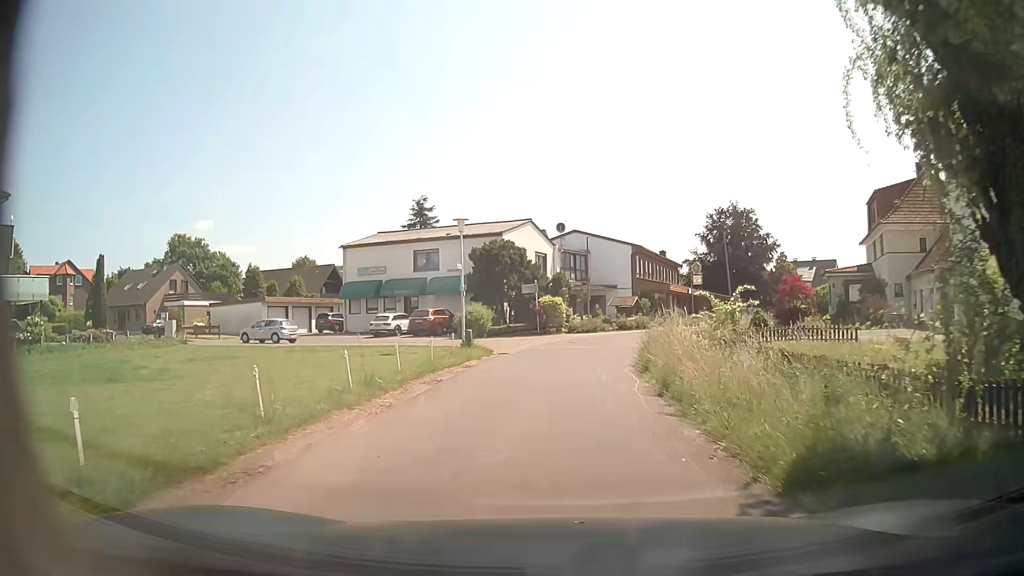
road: residential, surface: asphalt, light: Day
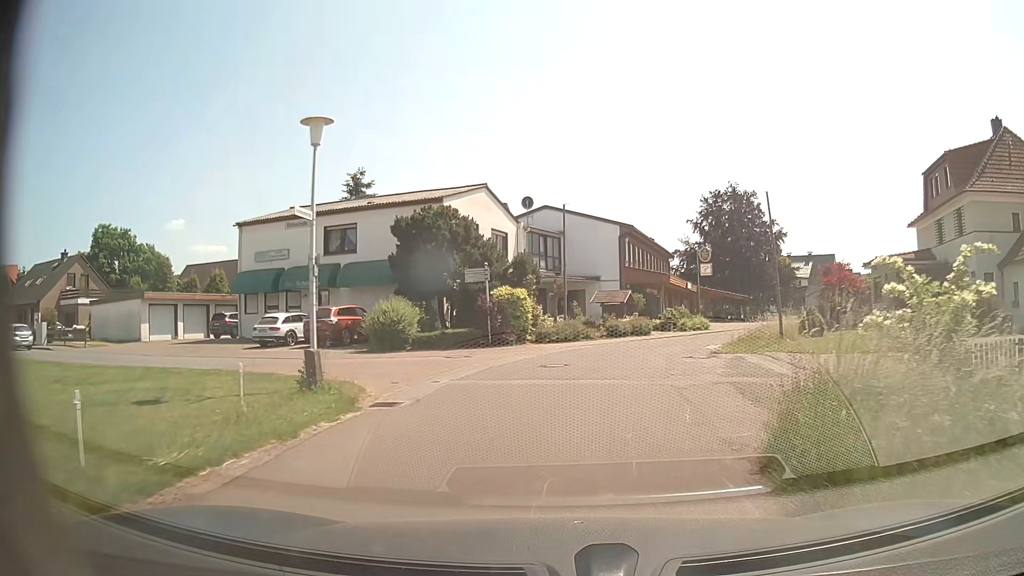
(+0.2, +13.5) m; +3°
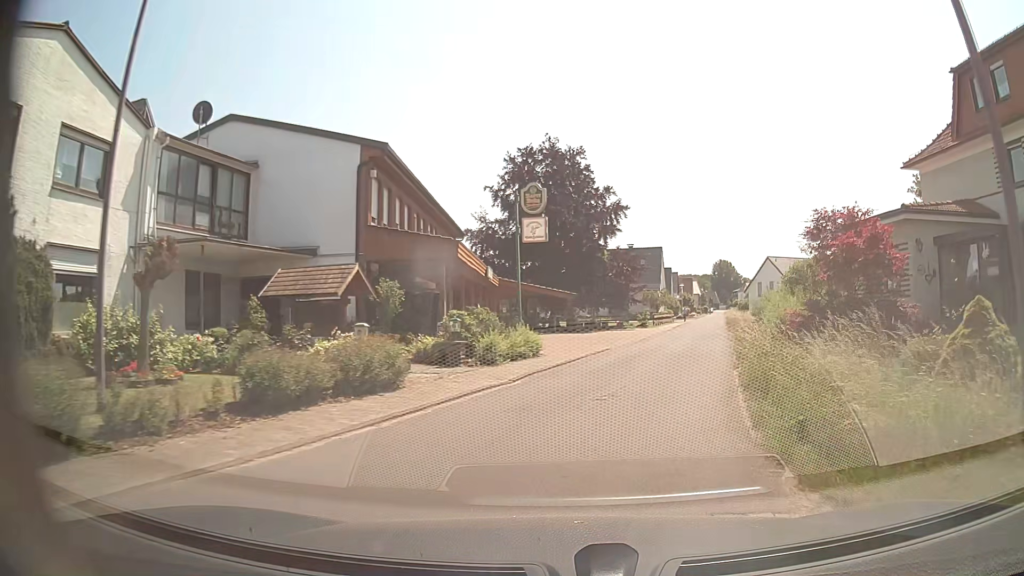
(+2.9, +22.6) m; +17°
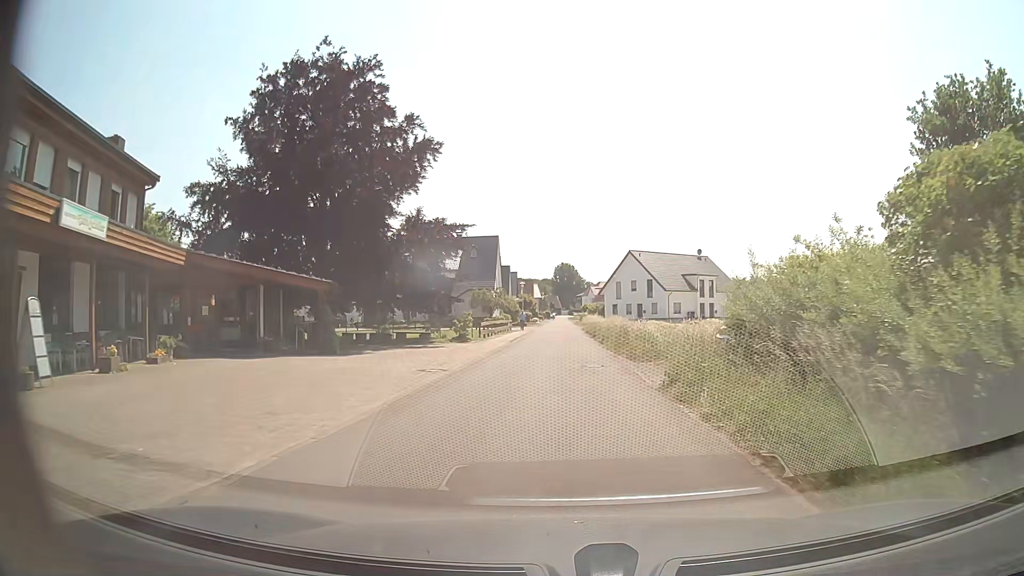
(+3.2, +20.0) m; +14°
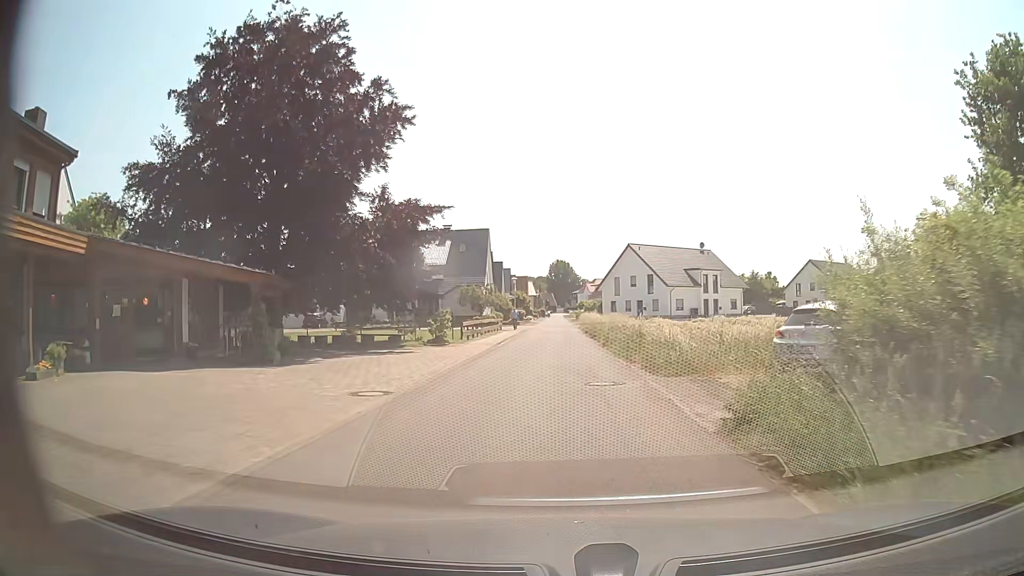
(0.0, +5.2) m; 0°
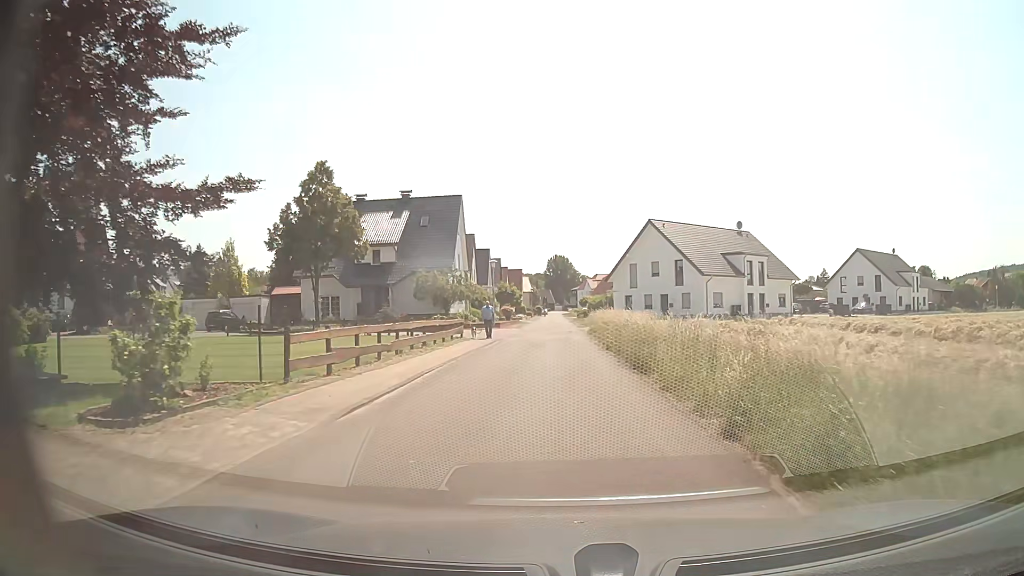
(+0.2, +20.6) m; 0°
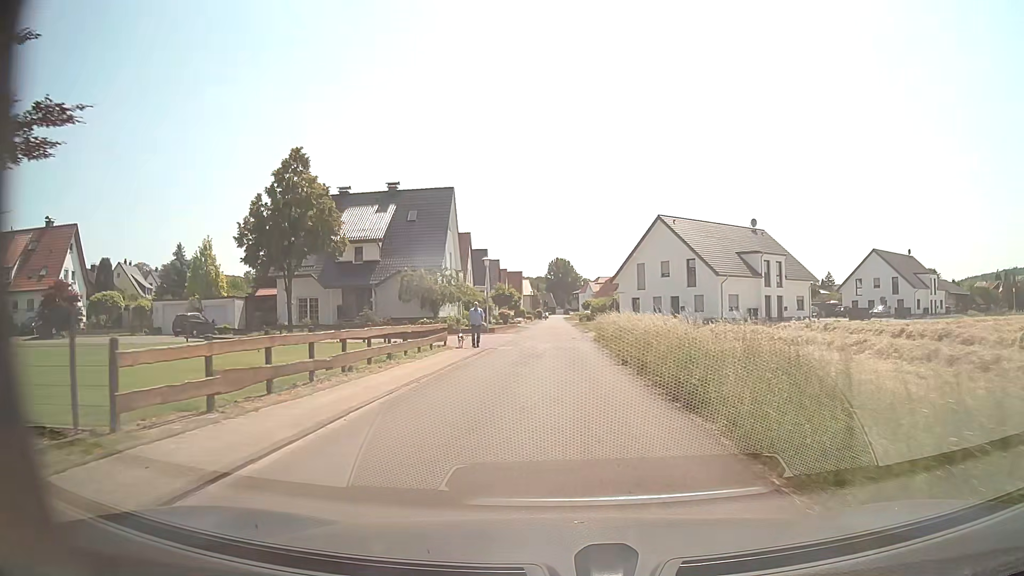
(0.0, +5.1) m; 0°
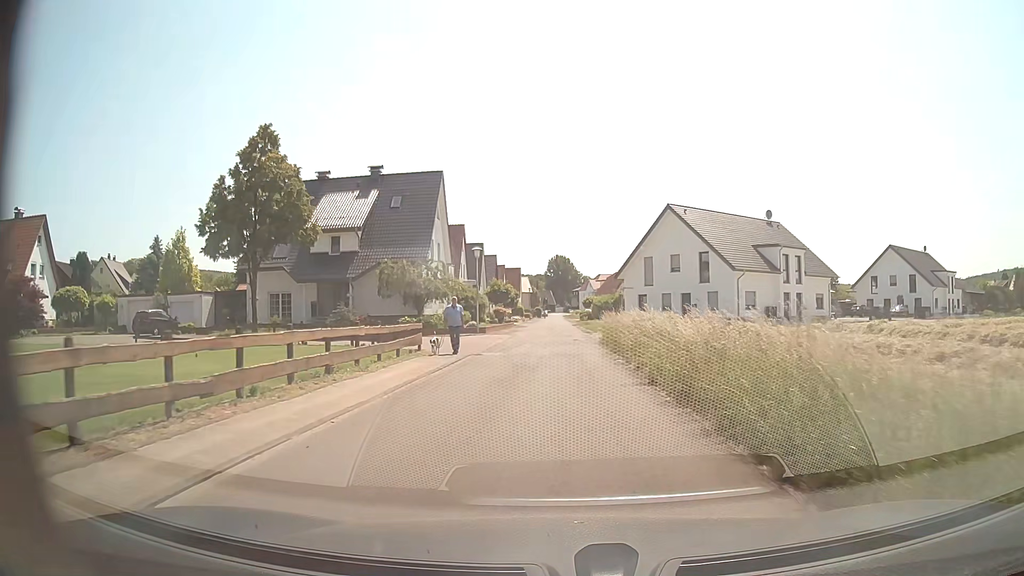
(0.0, +5.1) m; 0°
(0, +10) (0, +20) (0, +30) (0, +40) (0, +50) (0, +60) (0, +70) (0, +80) (0, +90) (-1, +100) m
